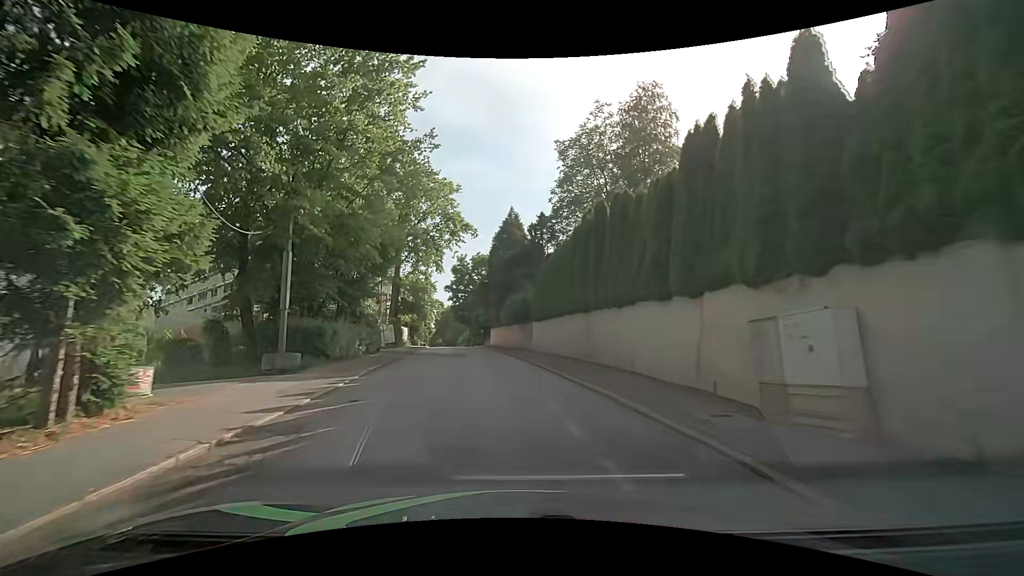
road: residential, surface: asphalt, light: Day
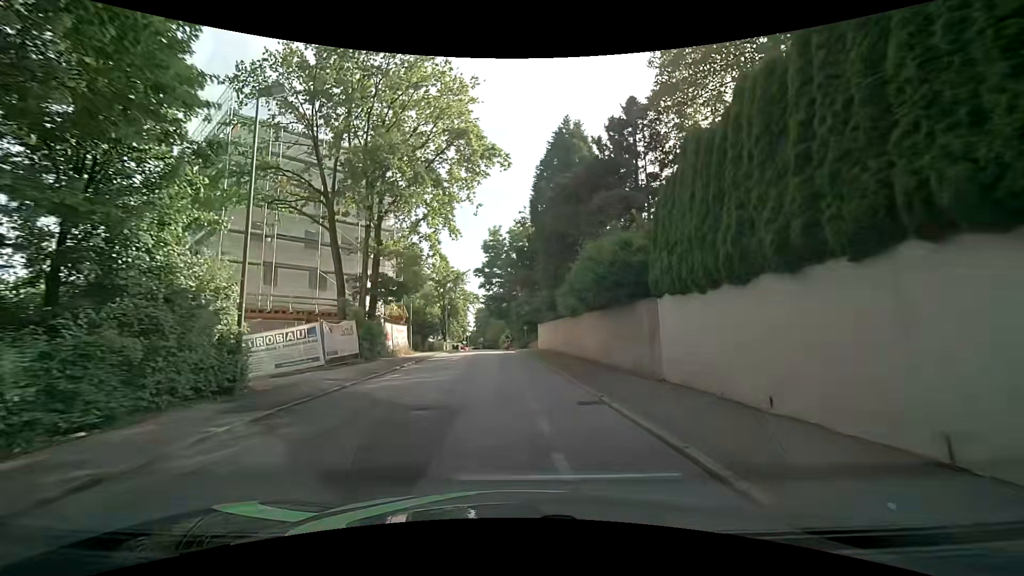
(-1.1, +21.5) m; -6°
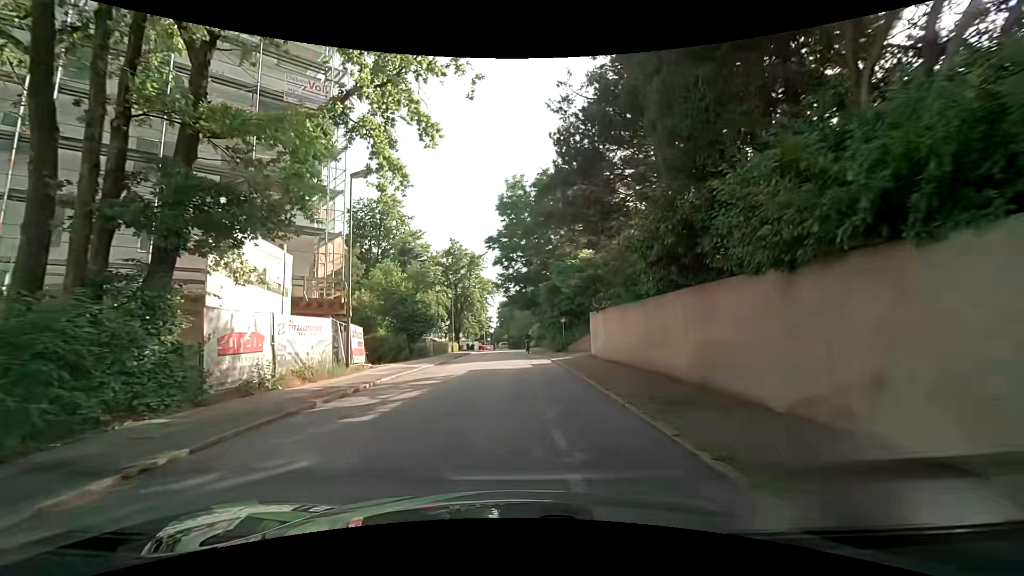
(-0.3, +18.6) m; -2°
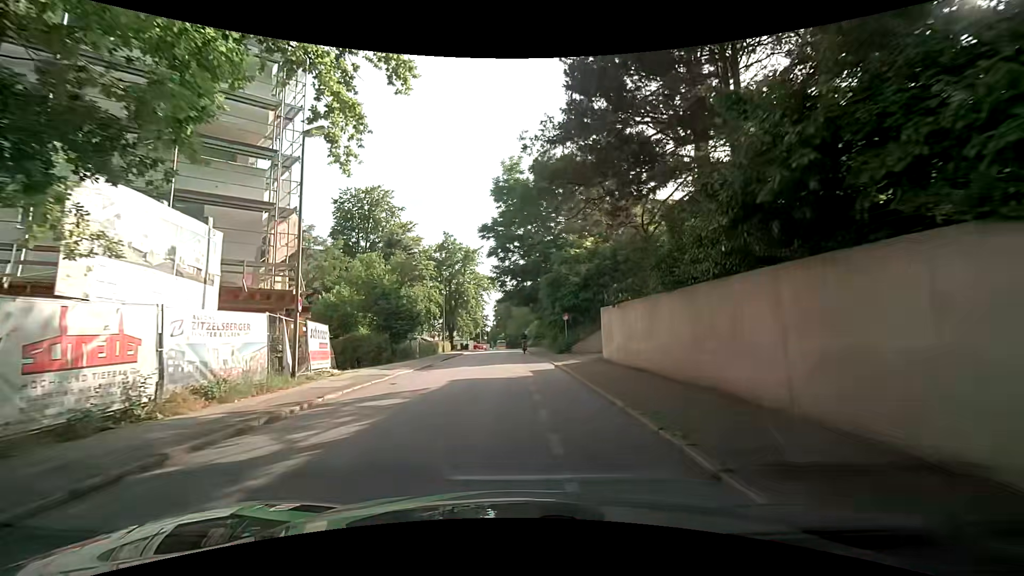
(0.0, +4.2) m; 0°
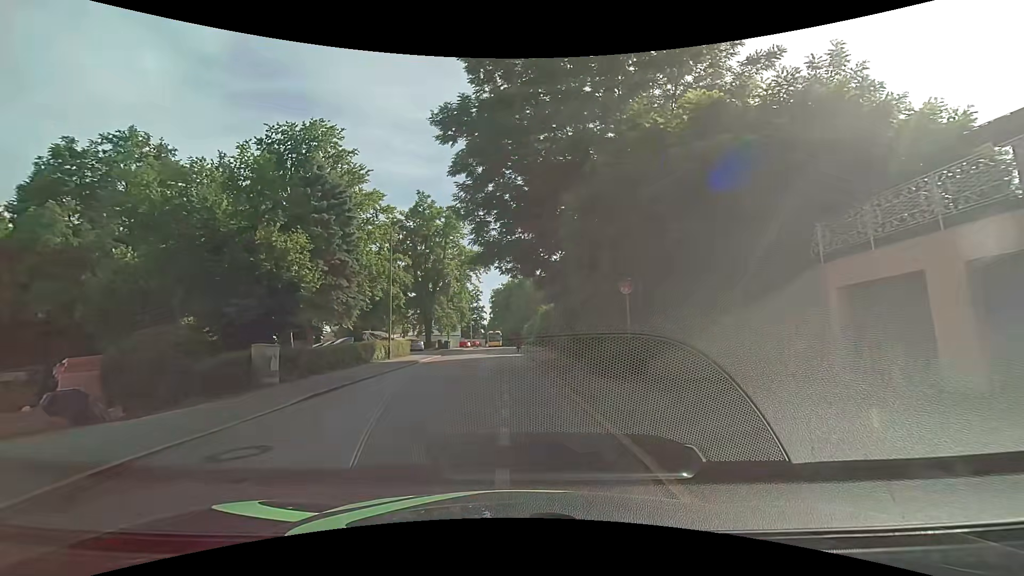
(+0.4, +19.5) m; 0°
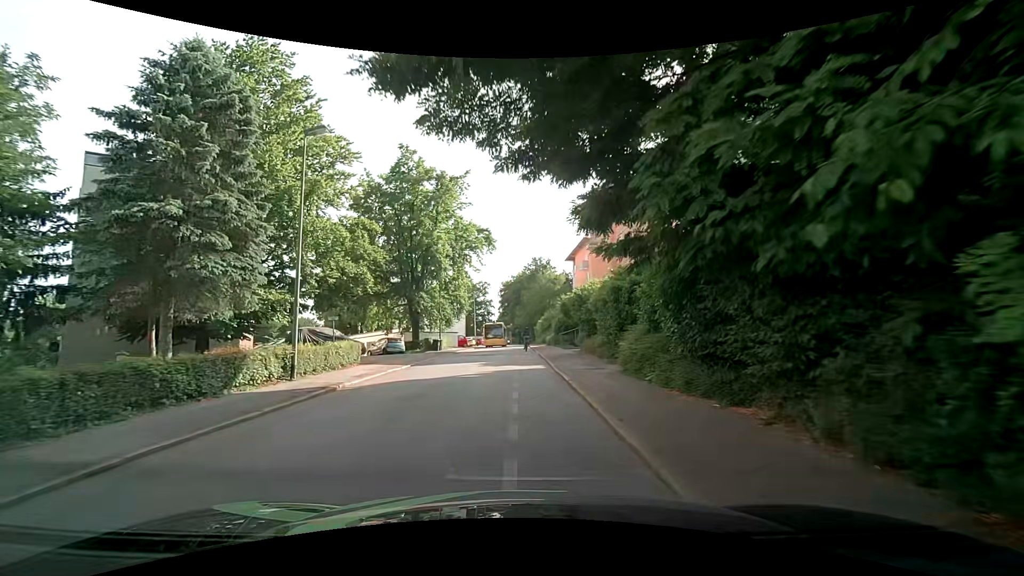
(-0.1, +13.7) m; -1°
